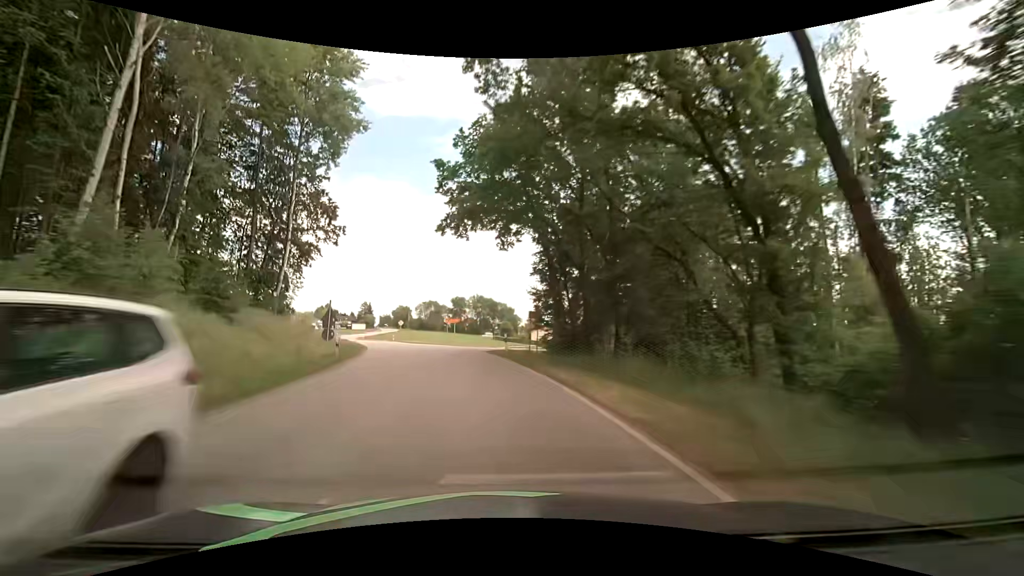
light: Day
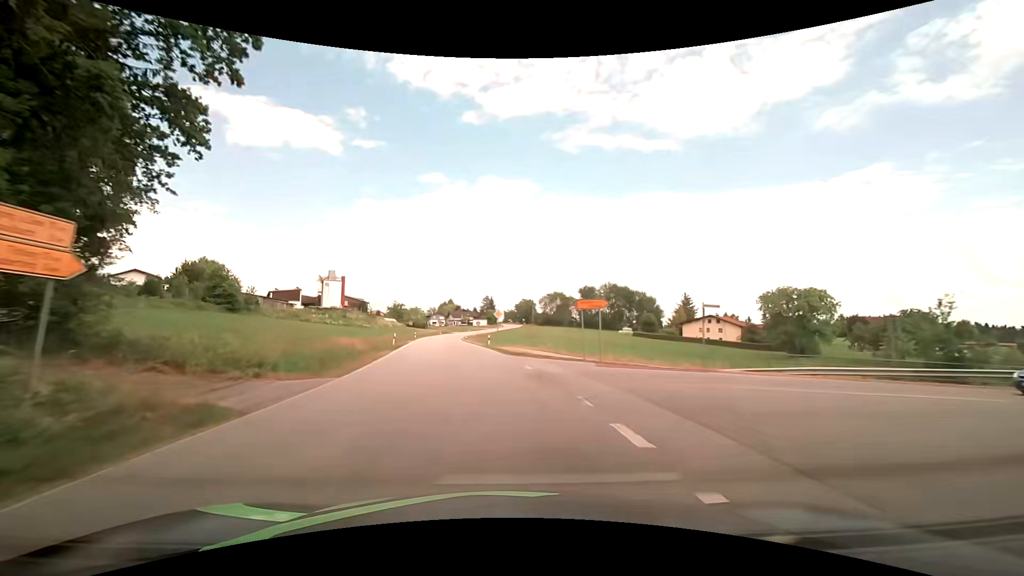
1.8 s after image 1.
(-4.9, +33.1) m; -15°
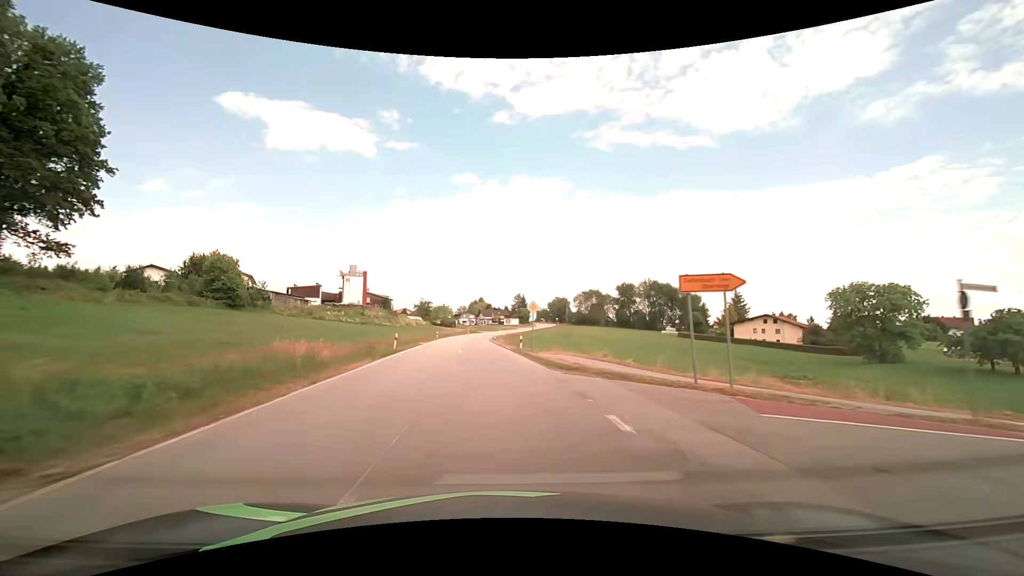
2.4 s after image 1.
(-0.6, +11.0) m; -5°
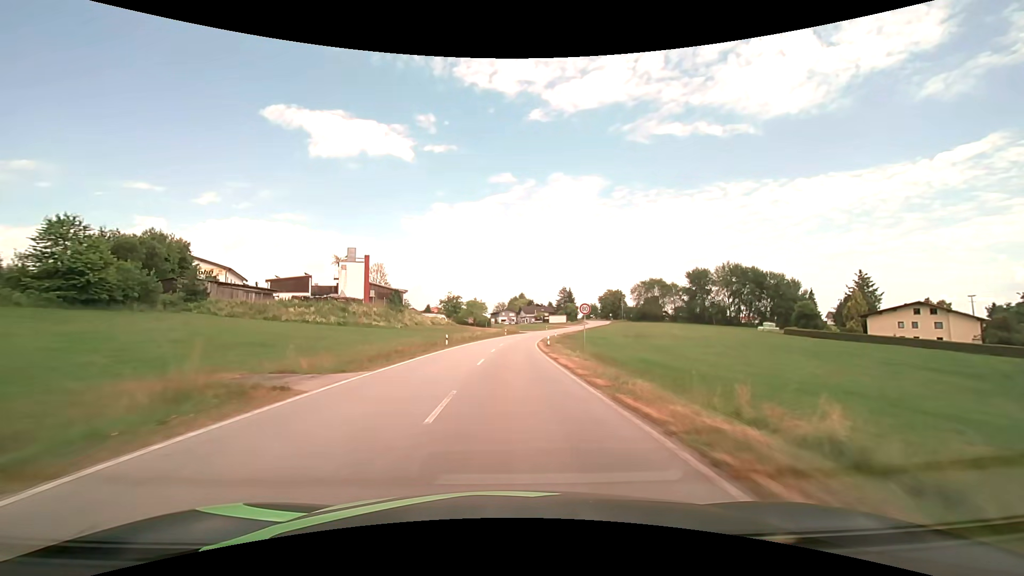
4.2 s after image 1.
(-2.1, +33.0) m; -5°
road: secondary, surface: asphalt
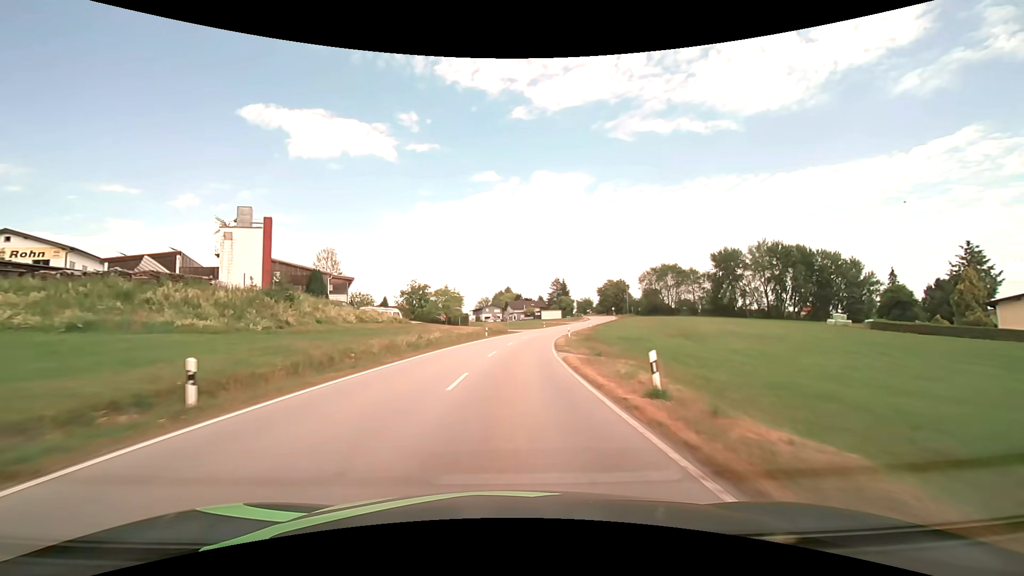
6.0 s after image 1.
(+0.2, +32.8) m; +1°
(0, +10) (0, +20) (+1, +30) (+2, +40) (+3, +50) (+5, +60) (+7, +69) (+9, +79) (+12, +89) (+15, +98) m
